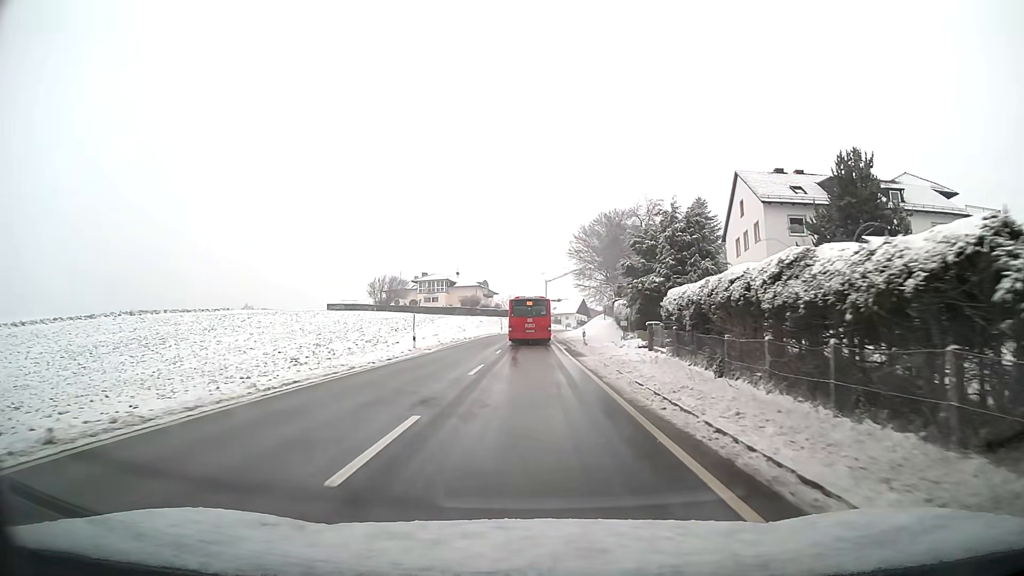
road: tertiary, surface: asphalt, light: Day
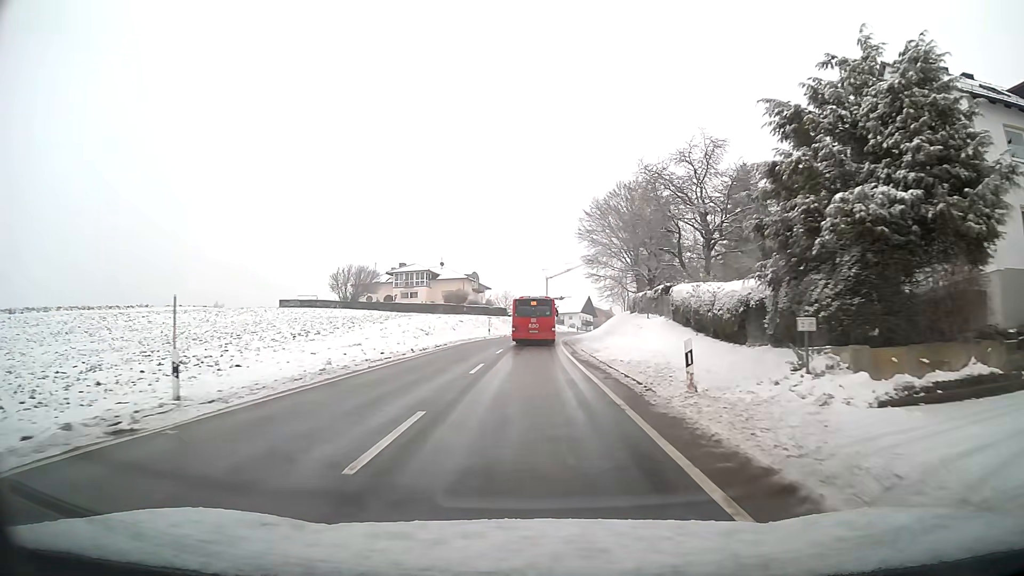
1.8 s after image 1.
(0.0, +23.4) m; 0°
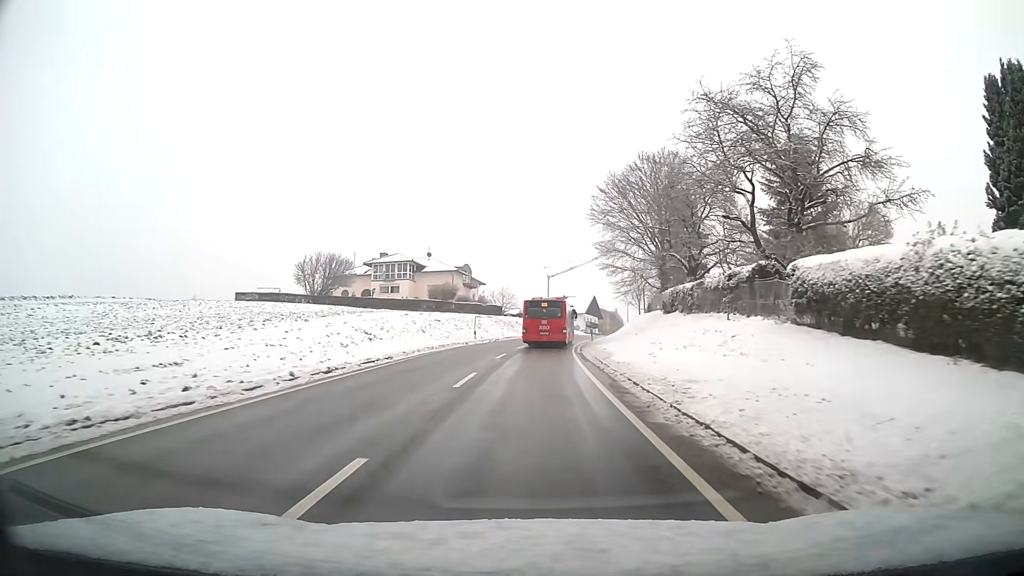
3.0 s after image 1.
(0.0, +15.6) m; 0°
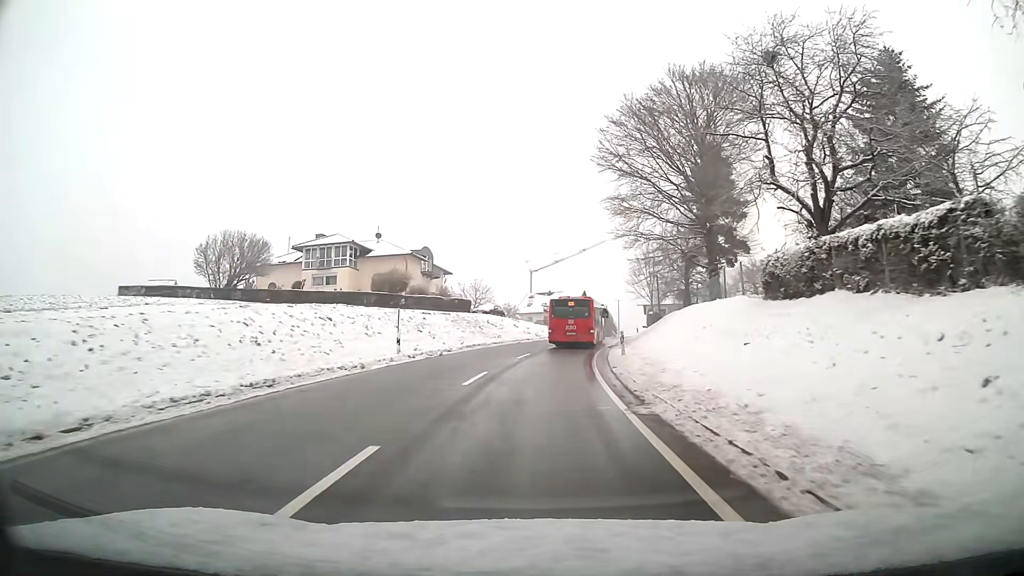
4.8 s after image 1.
(+0.3, +23.2) m; +2°
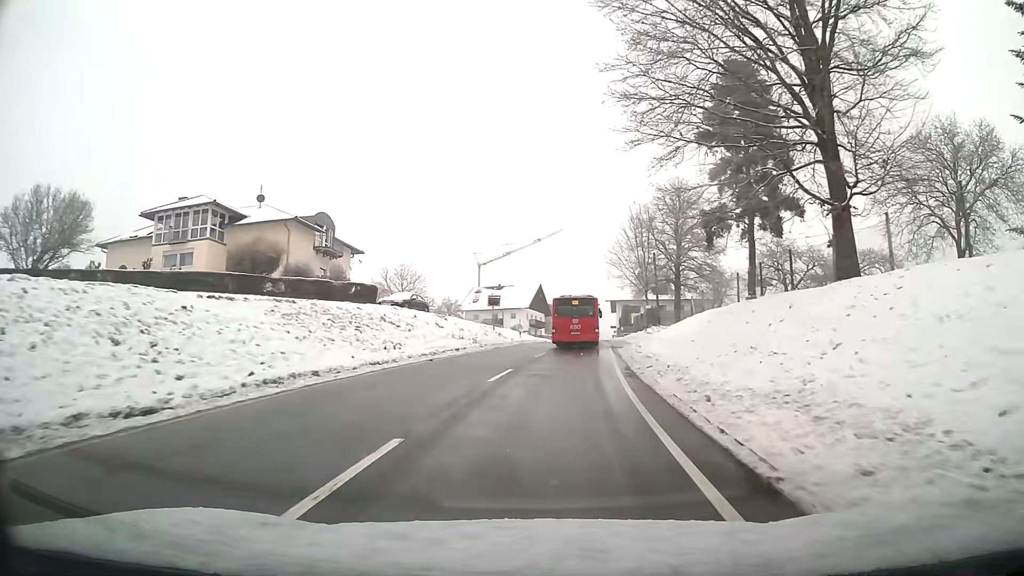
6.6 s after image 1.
(+0.8, +23.5) m; +5°
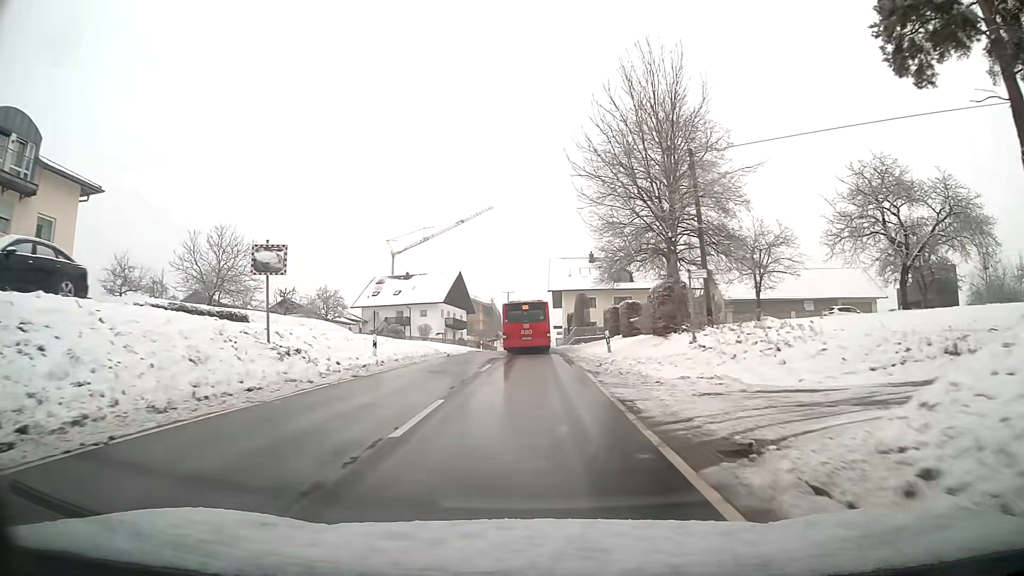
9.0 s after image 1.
(+1.8, +30.9) m; +5°
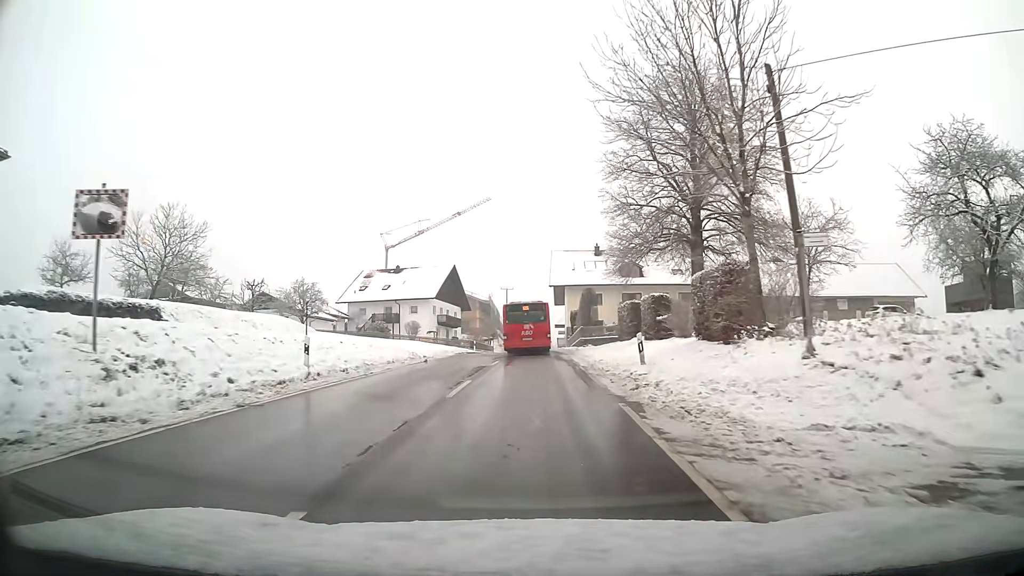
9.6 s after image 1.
(0.0, +7.5) m; 0°
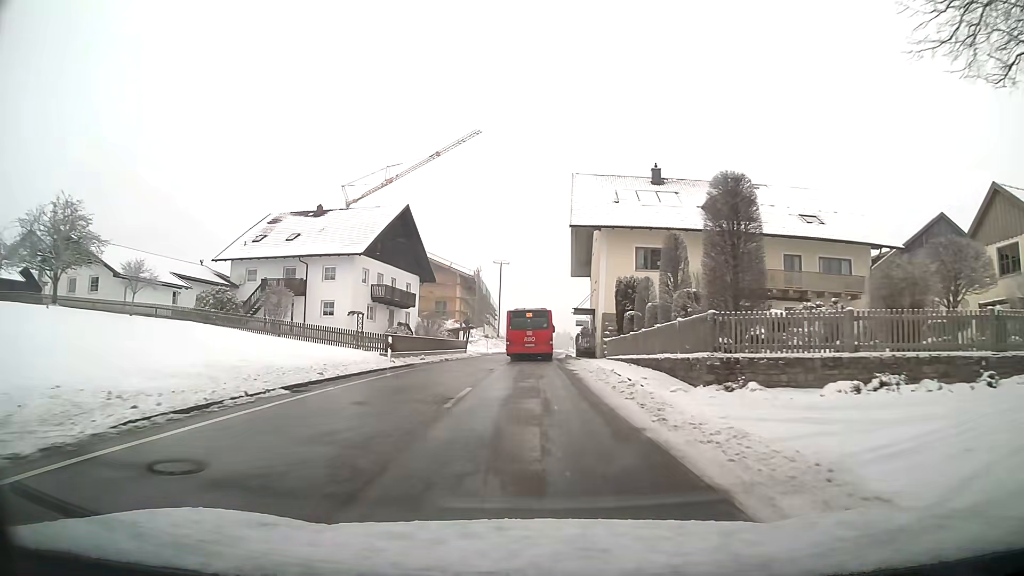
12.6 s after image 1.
(+0.1, +37.3) m; 0°
